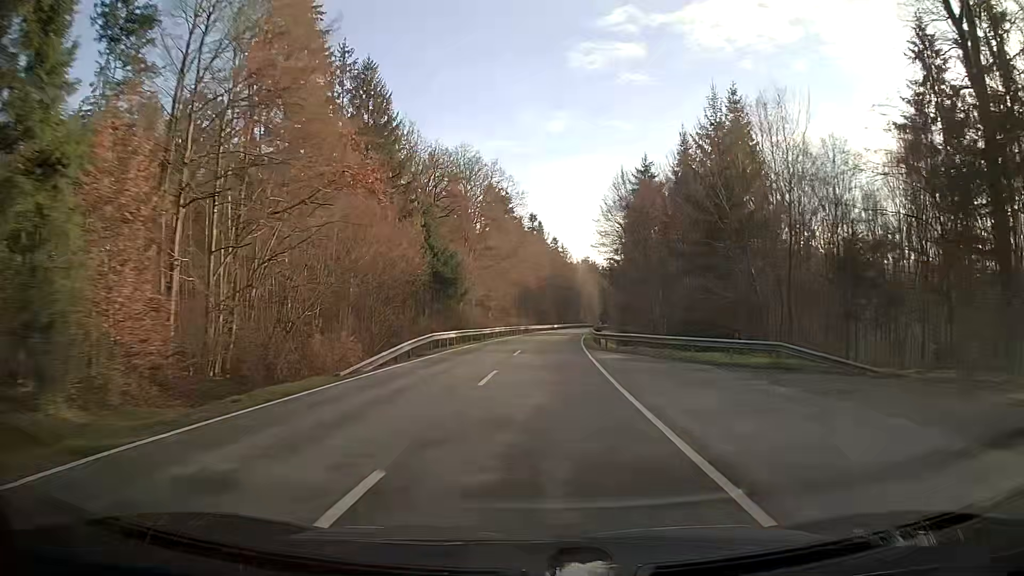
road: secondary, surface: asphalt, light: Day
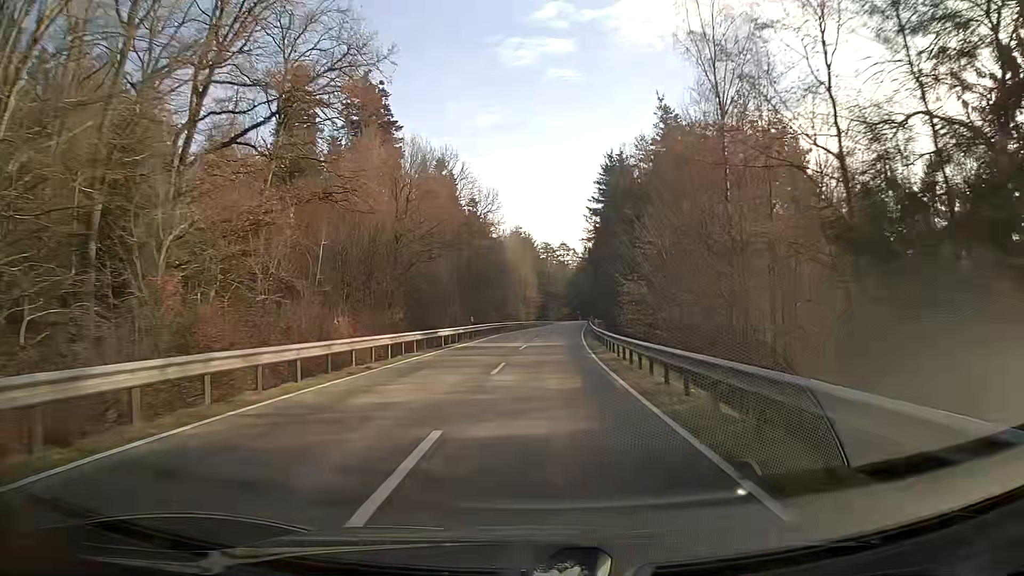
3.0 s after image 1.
(+4.6, +71.3) m; +7°
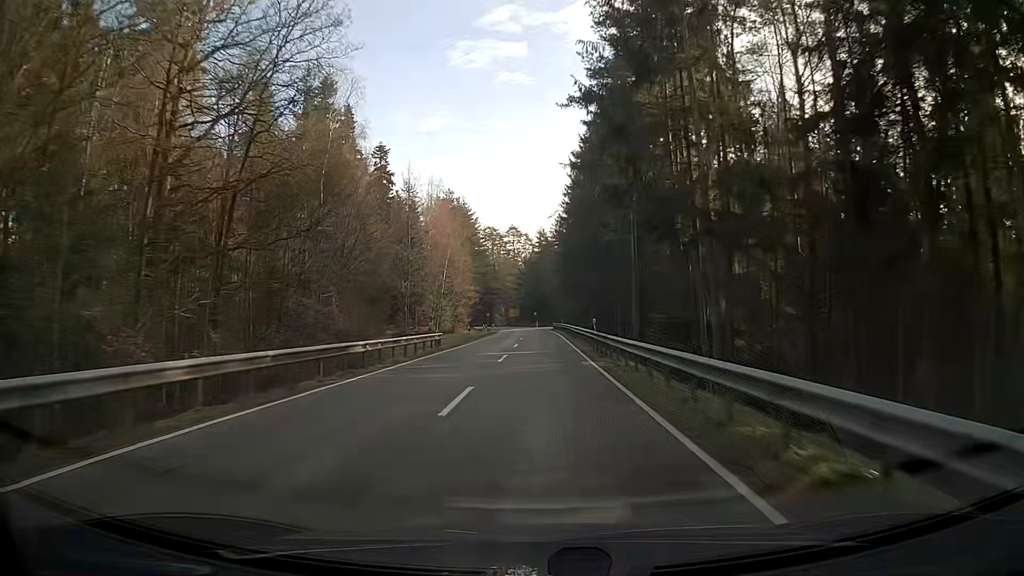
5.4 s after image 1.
(+2.2, +55.7) m; +4°
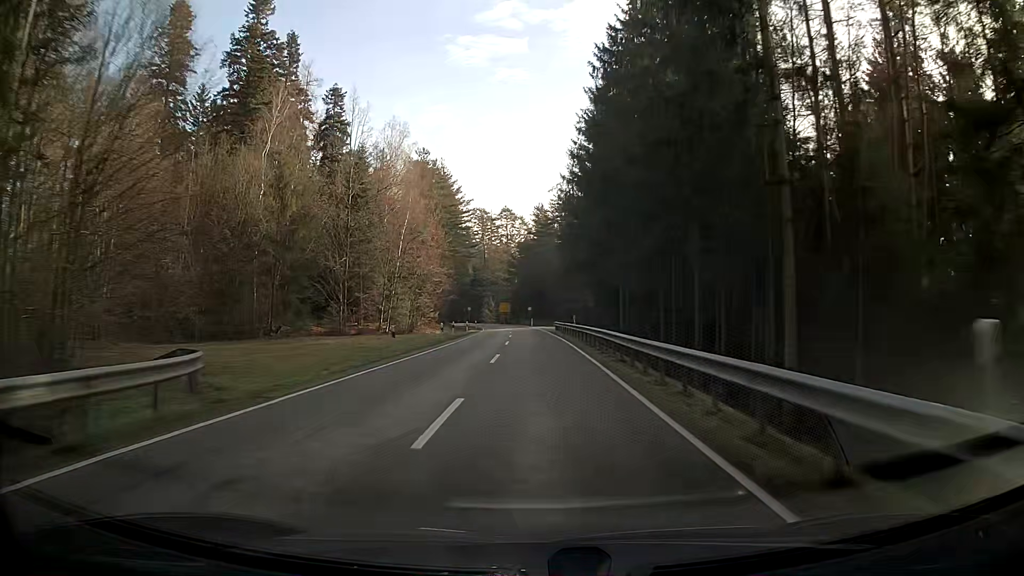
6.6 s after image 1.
(+0.1, +27.1) m; 0°
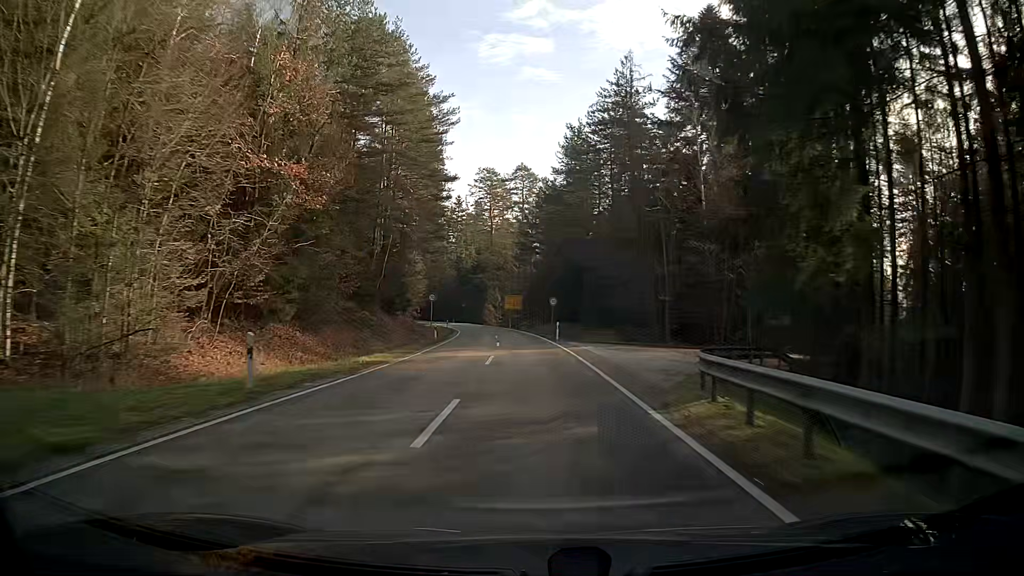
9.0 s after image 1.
(-0.7, +48.6) m; -2°
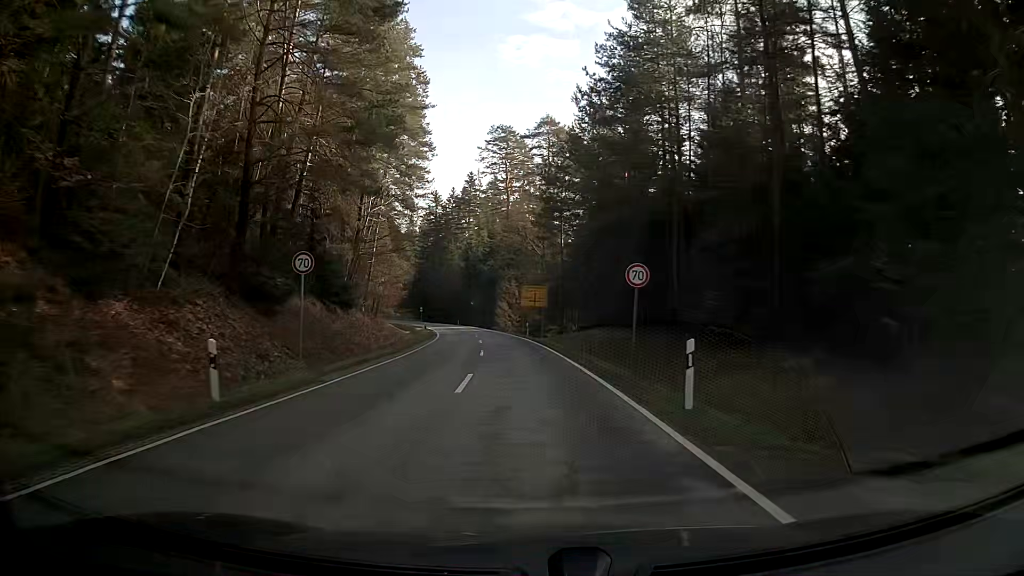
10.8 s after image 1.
(-0.4, +30.9) m; -2°
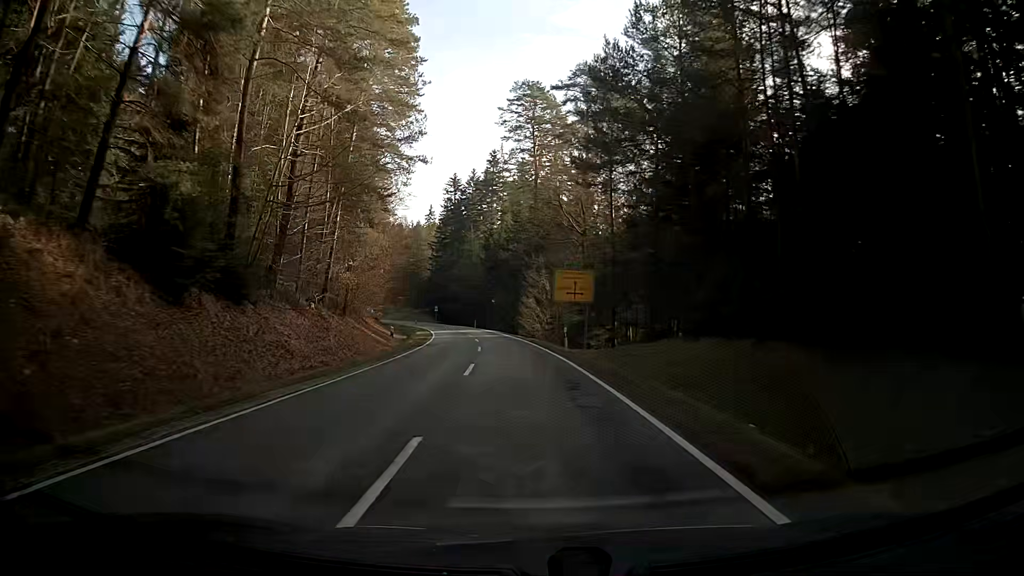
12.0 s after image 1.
(-0.4, +20.6) m; -2°
